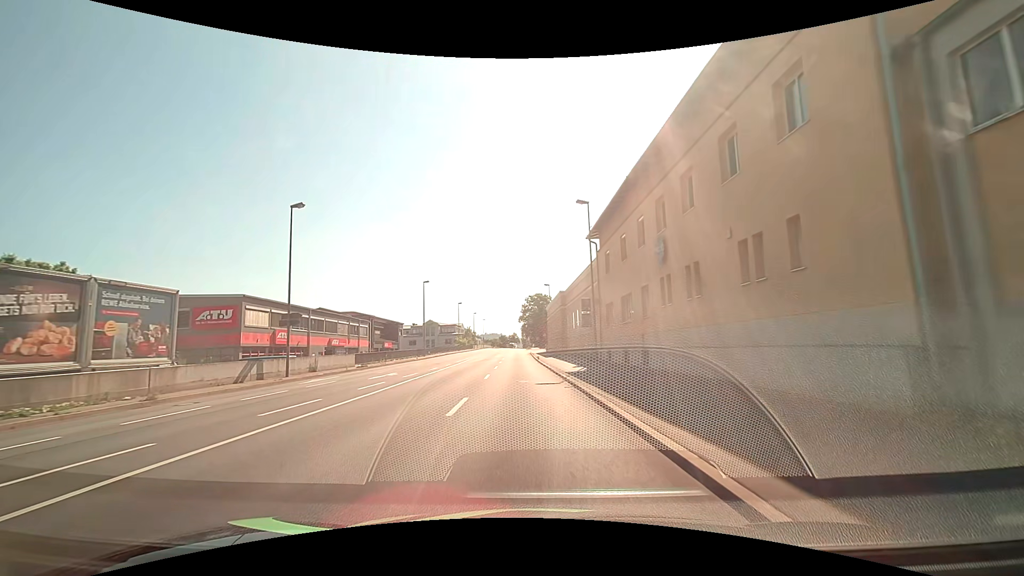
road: primary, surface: asphalt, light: Day
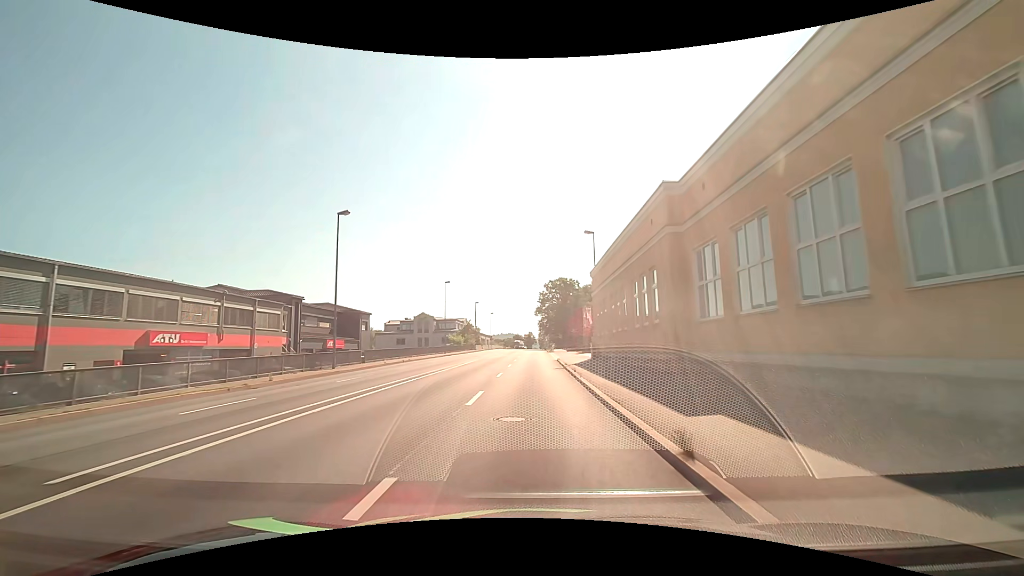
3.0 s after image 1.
(-0.7, +36.3) m; -1°
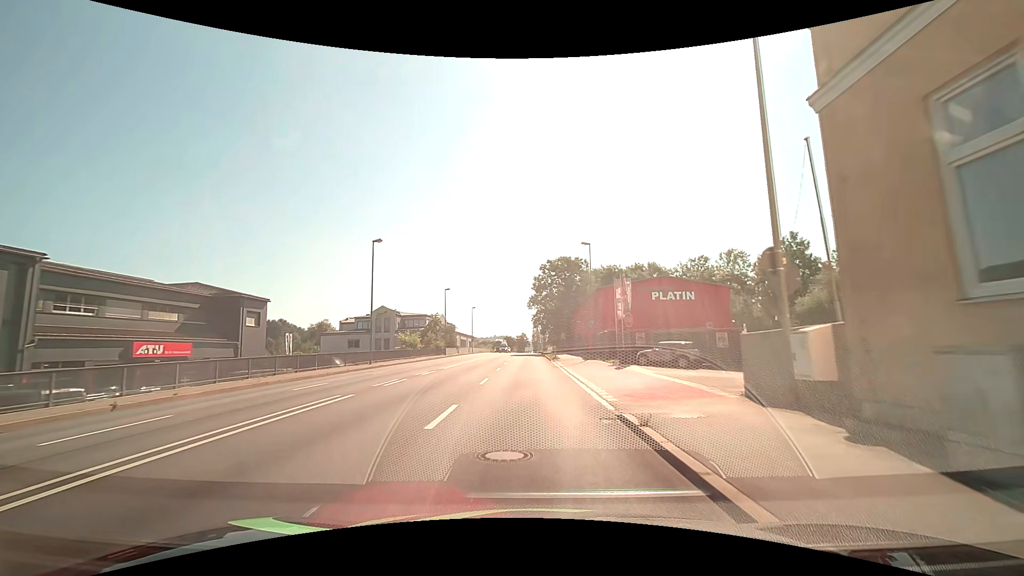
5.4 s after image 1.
(+0.1, +30.2) m; 0°
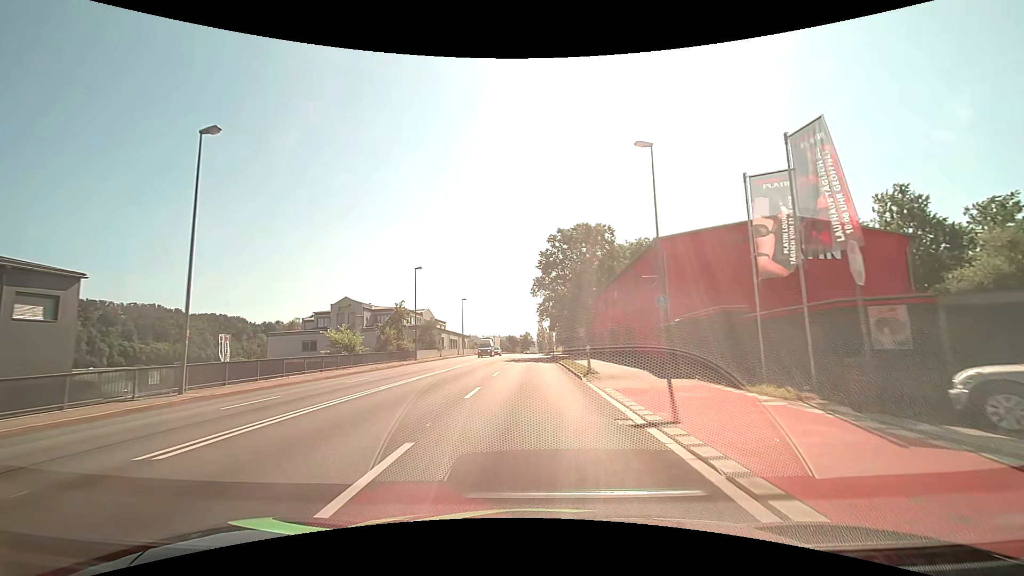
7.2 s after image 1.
(0.0, +22.4) m; 0°
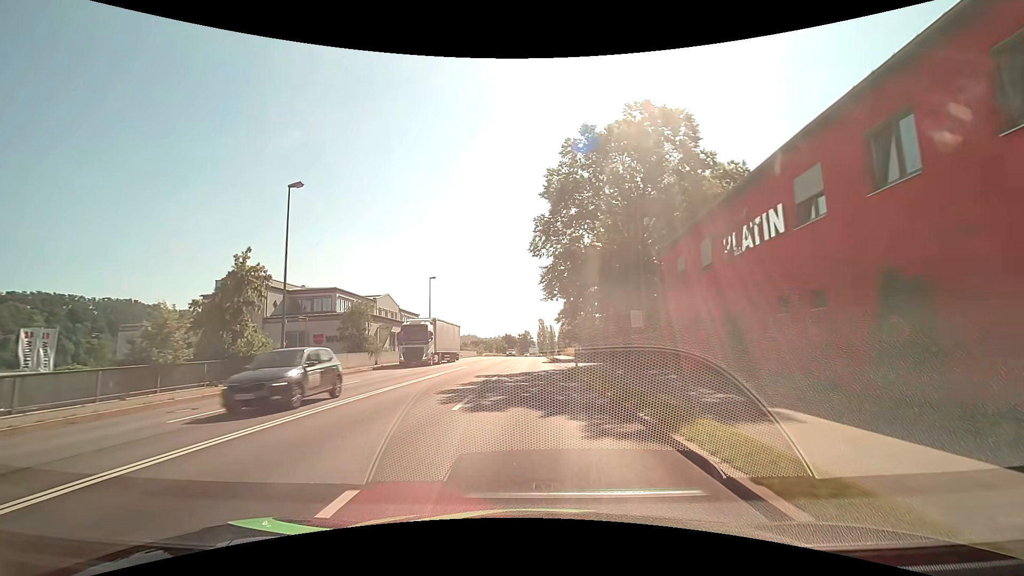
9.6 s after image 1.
(0.0, +29.2) m; 0°
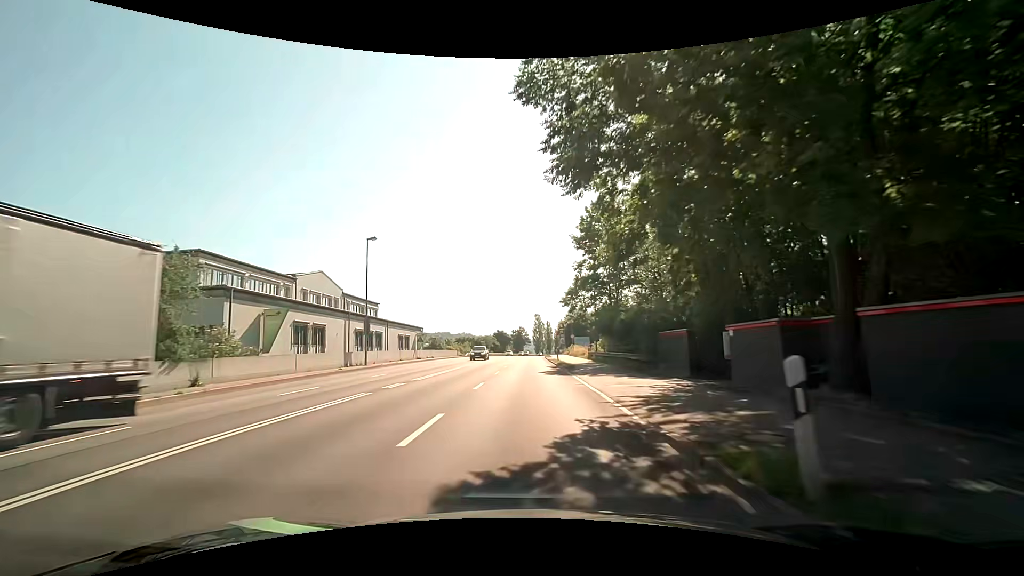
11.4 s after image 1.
(+0.1, +22.1) m; 0°
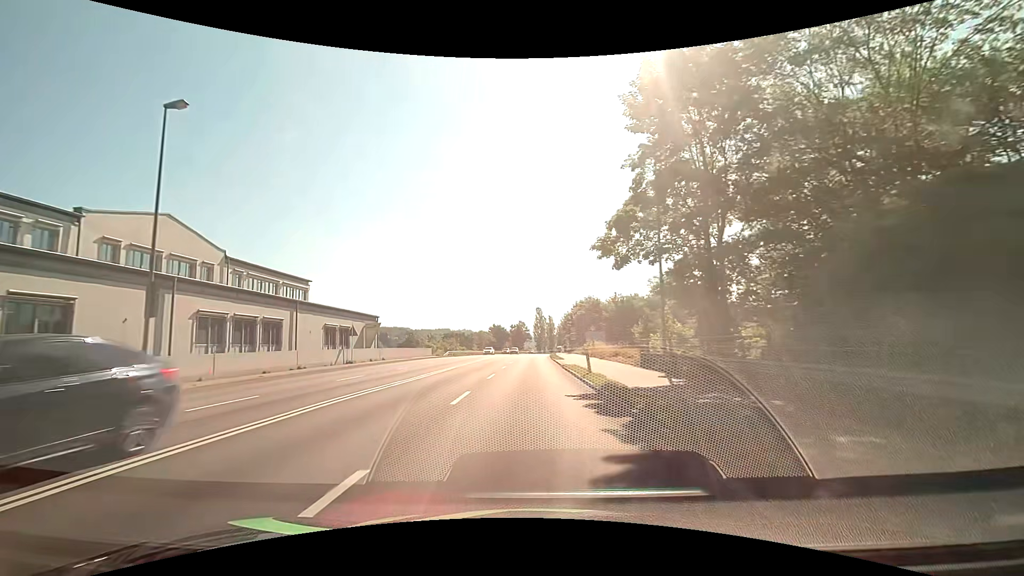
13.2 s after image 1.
(0.0, +22.6) m; 0°
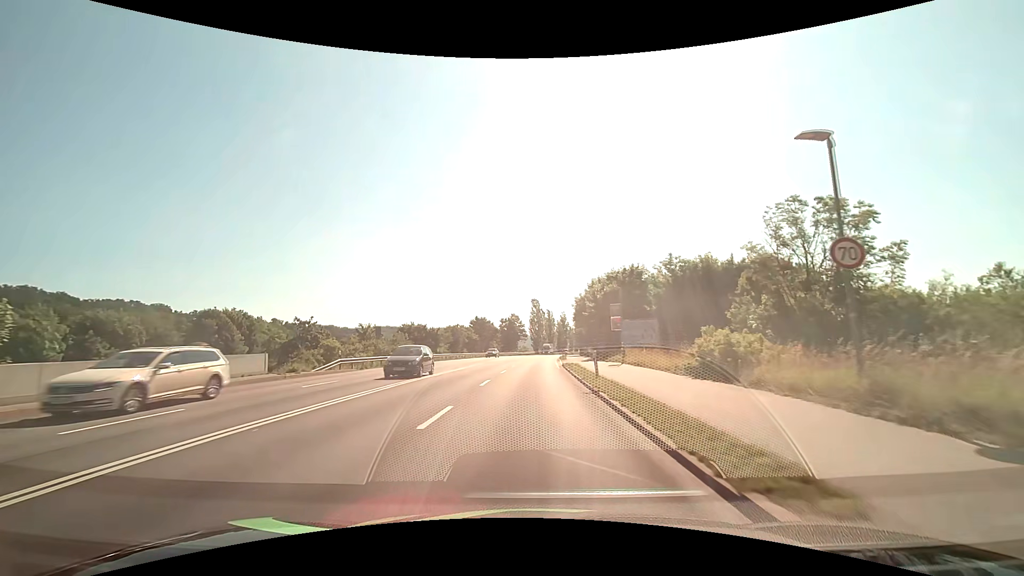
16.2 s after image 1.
(+0.1, +39.3) m; 0°
(0, +10) (0, +20) (0, +30) (0, +40) (+1, +50) (+1, +60) (+2, +70) (+2, +80) (+3, +90) (+4, +100) m
